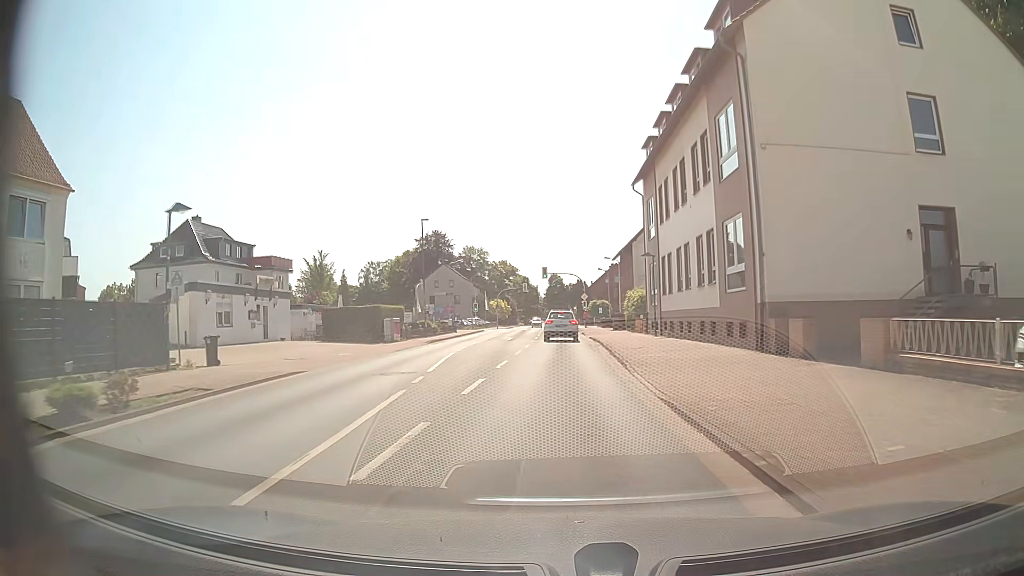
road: secondary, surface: asphalt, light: Day
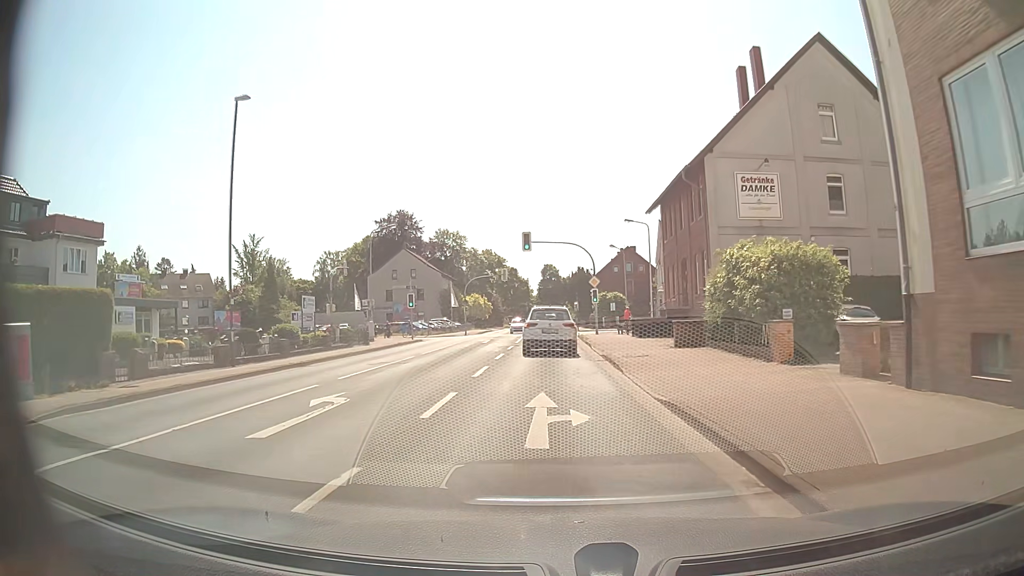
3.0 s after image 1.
(+0.4, +32.4) m; +1°
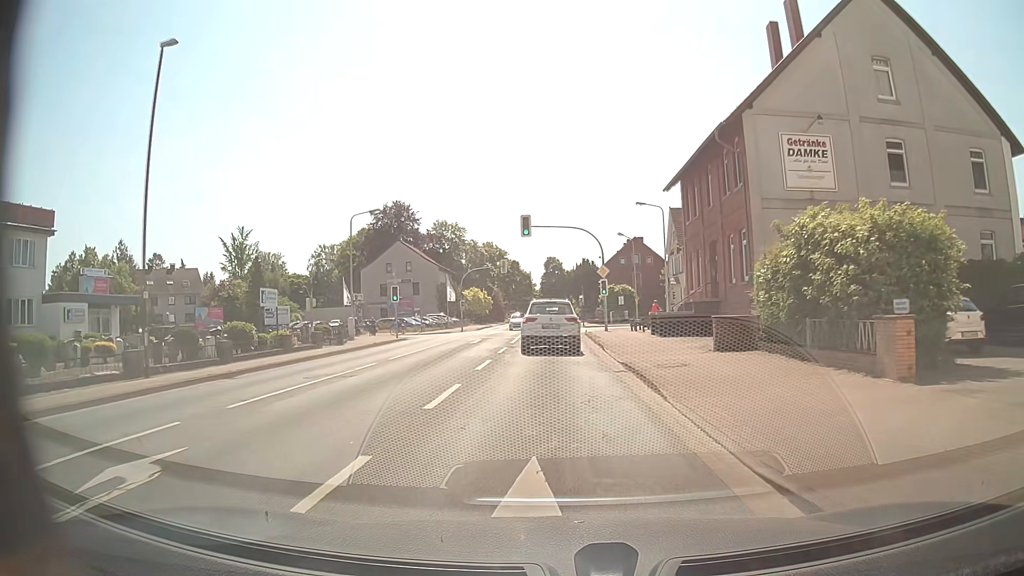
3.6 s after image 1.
(-0.1, +5.7) m; 0°
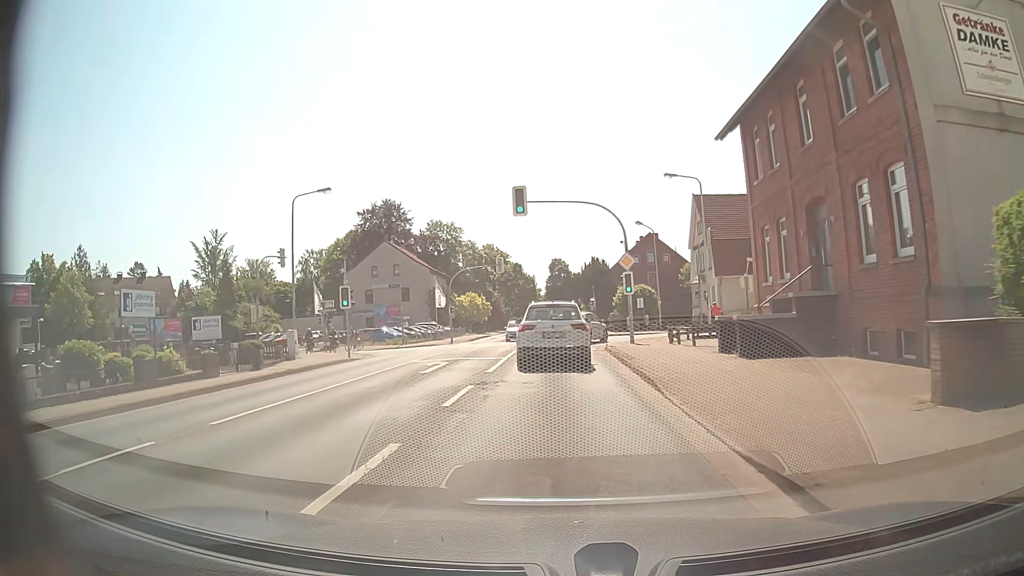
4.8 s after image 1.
(-0.1, +11.1) m; -2°
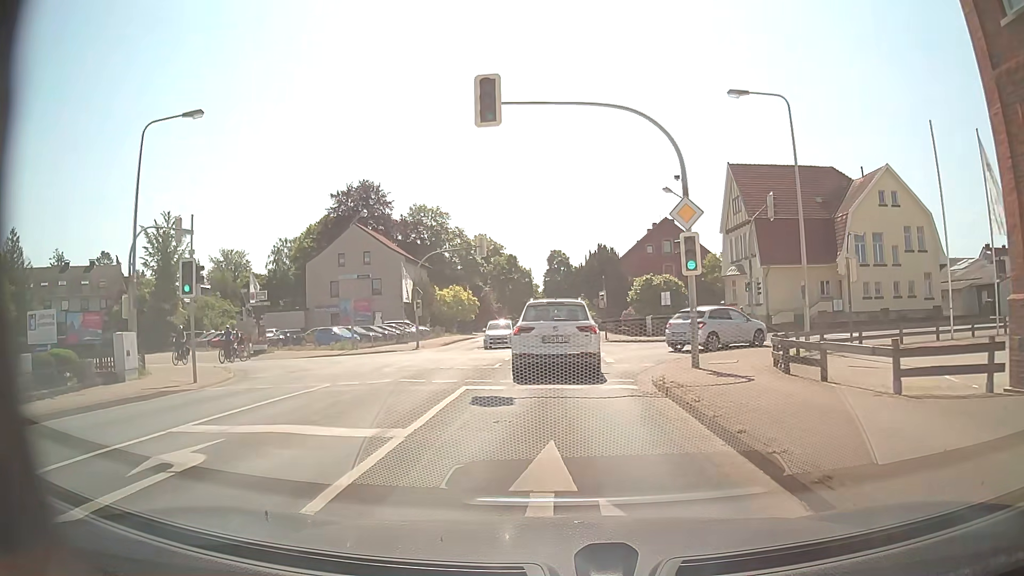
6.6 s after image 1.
(+0.1, +13.9) m; +1°
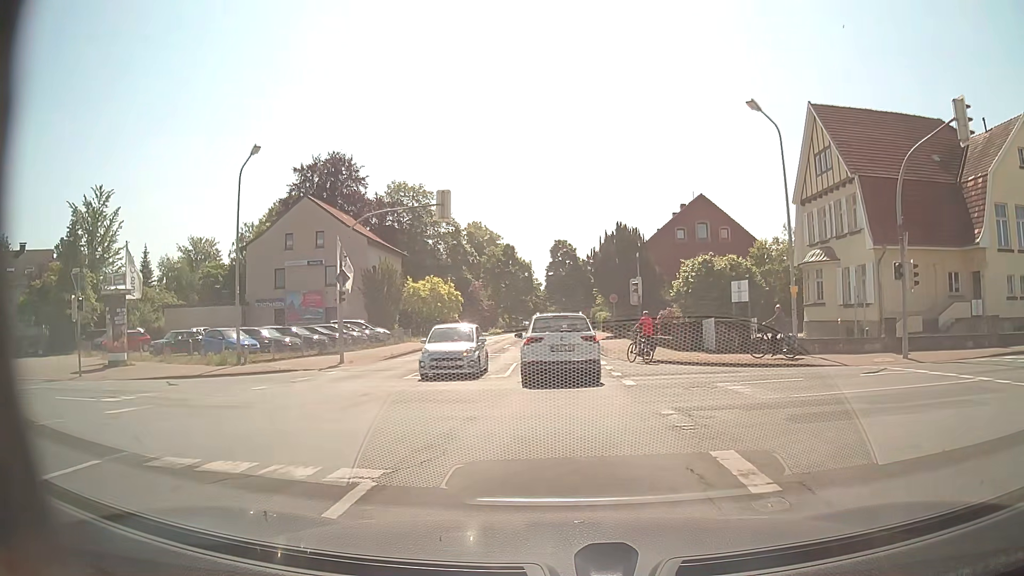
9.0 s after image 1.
(-0.2, +17.2) m; -1°
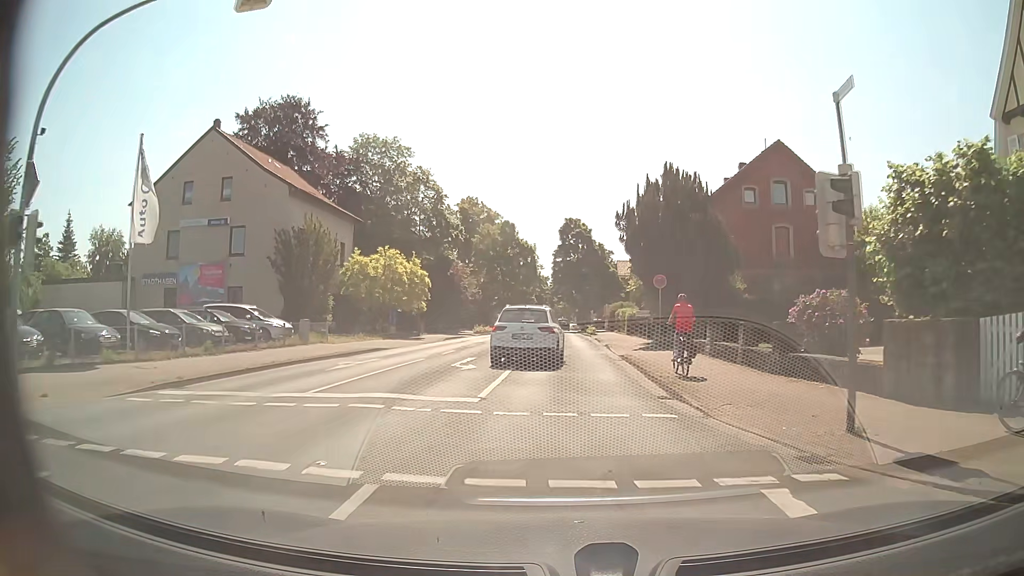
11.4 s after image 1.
(0.0, +20.2) m; 0°
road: unclassified
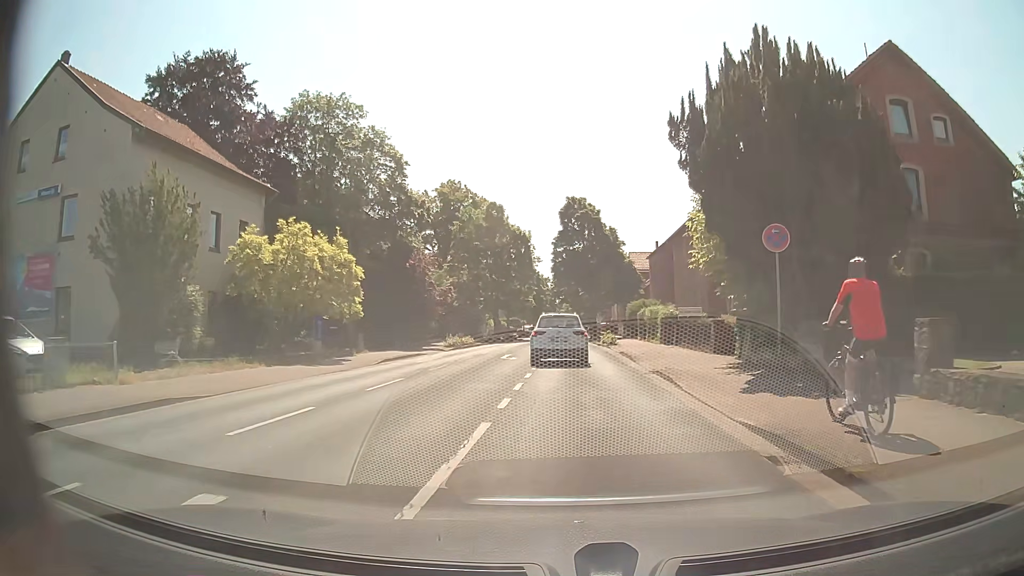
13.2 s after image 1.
(-0.1, +16.8) m; -1°
(0, +10) (0, +20) (0, +30) (0, +40) (+1, +50) (+1, +60) (+1, +70) (+1, +80) (+1, +90) (+2, +100) m
